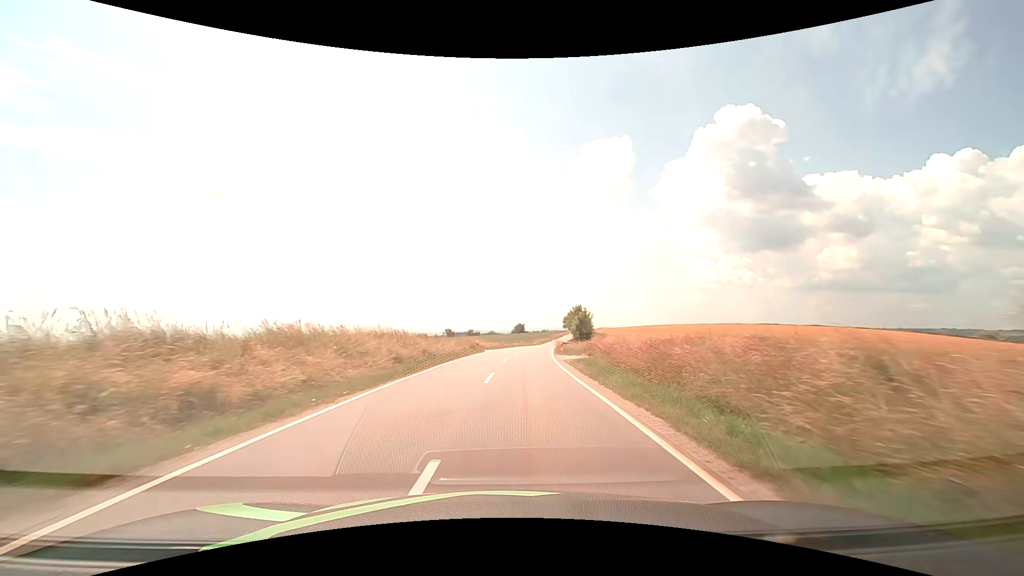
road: tertiary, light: Day
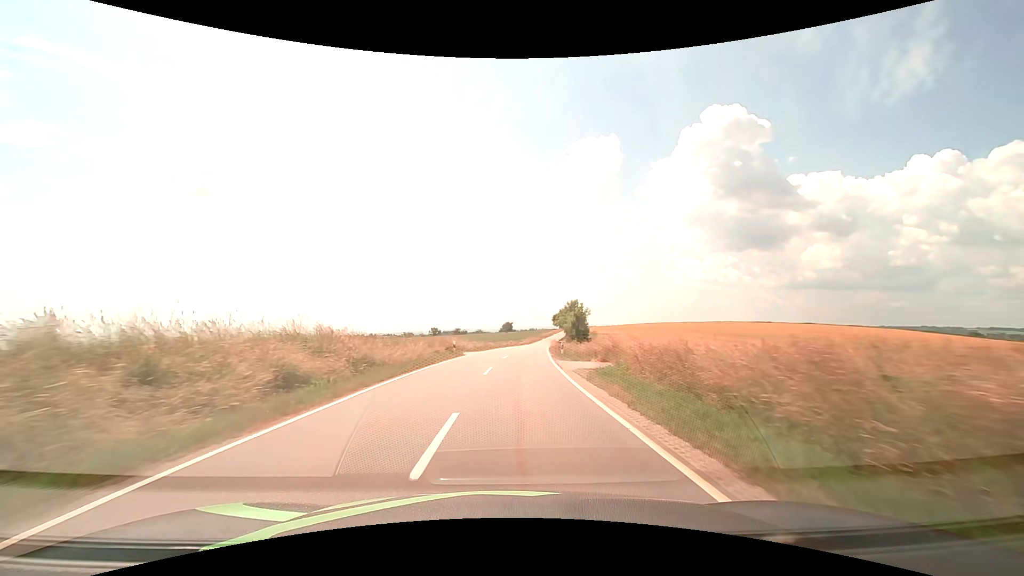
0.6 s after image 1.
(+0.2, +9.3) m; +2°
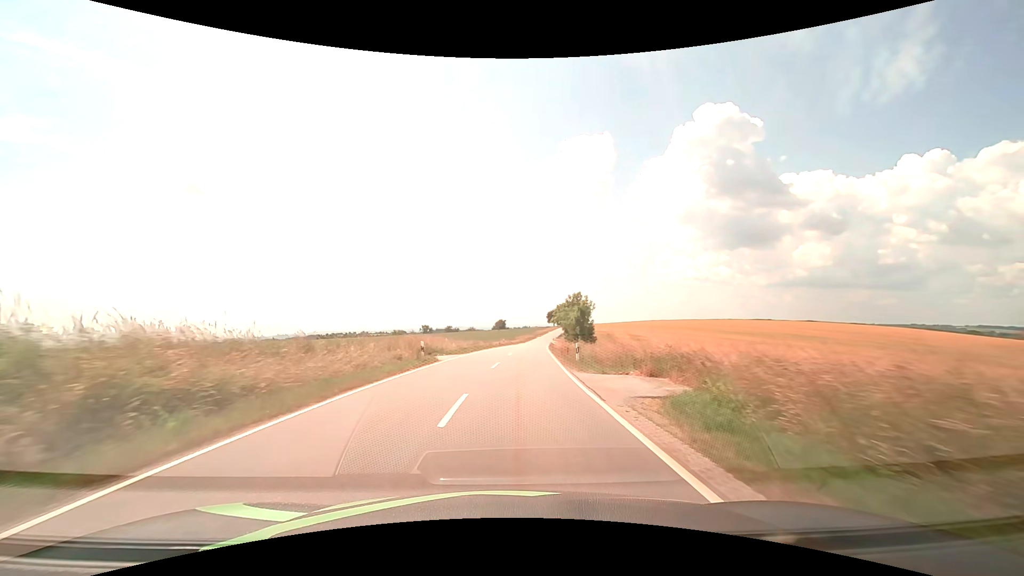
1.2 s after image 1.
(+0.1, +9.9) m; +1°
(0, +10) (0, +20) (+1, +30) (+1, +40) (+2, +50) (+3, +60) (+4, +70) (+5, +80) (+6, +90) (+7, +100) m
